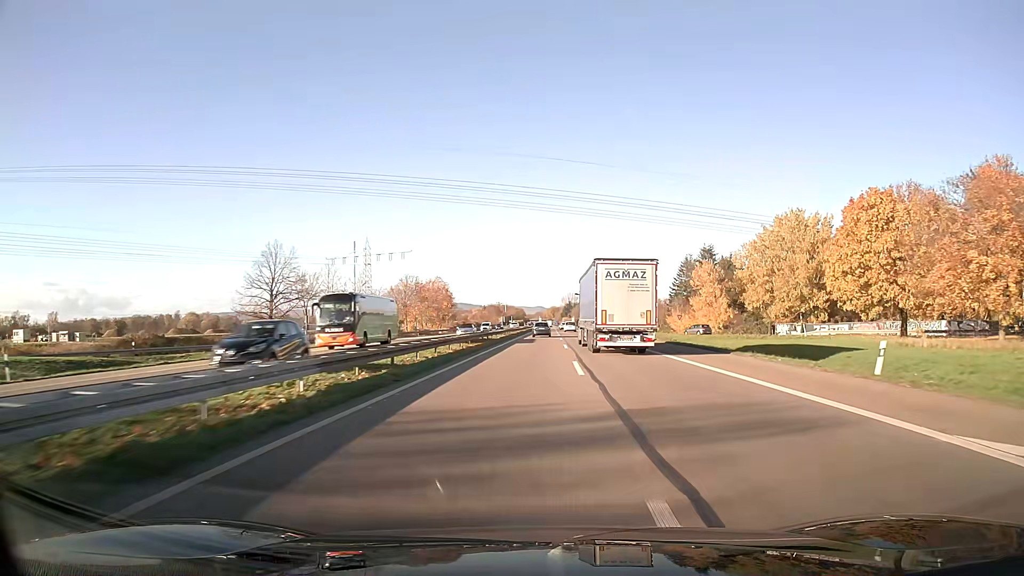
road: trunk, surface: asphalt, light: Day
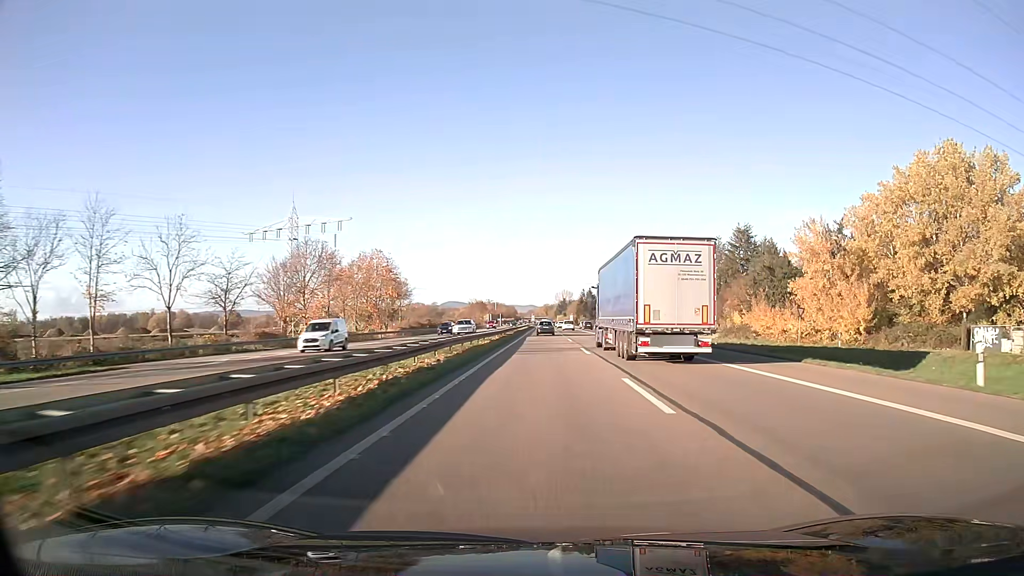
(+0.2, +44.0) m; +1°
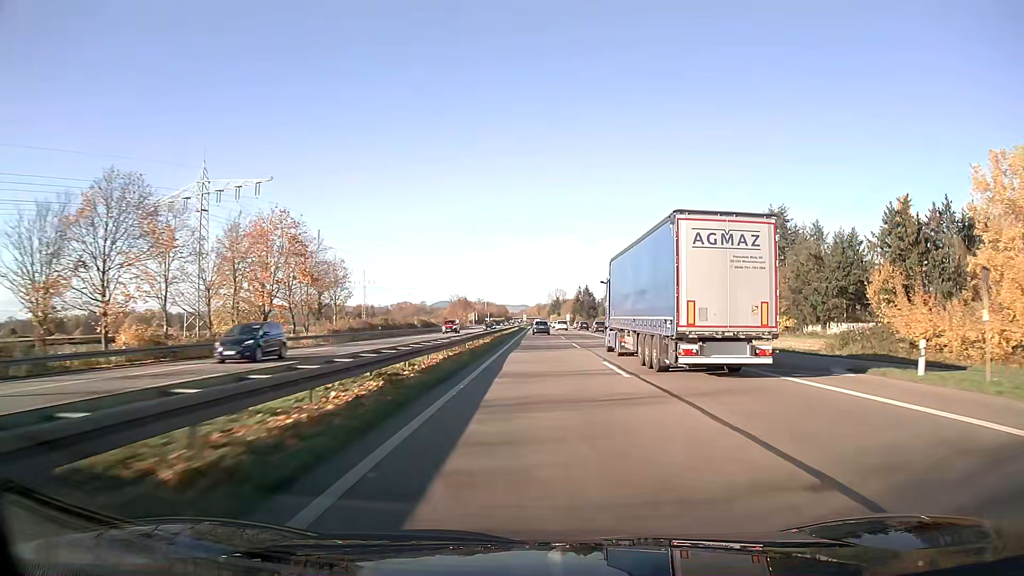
(+0.2, +29.8) m; +1°
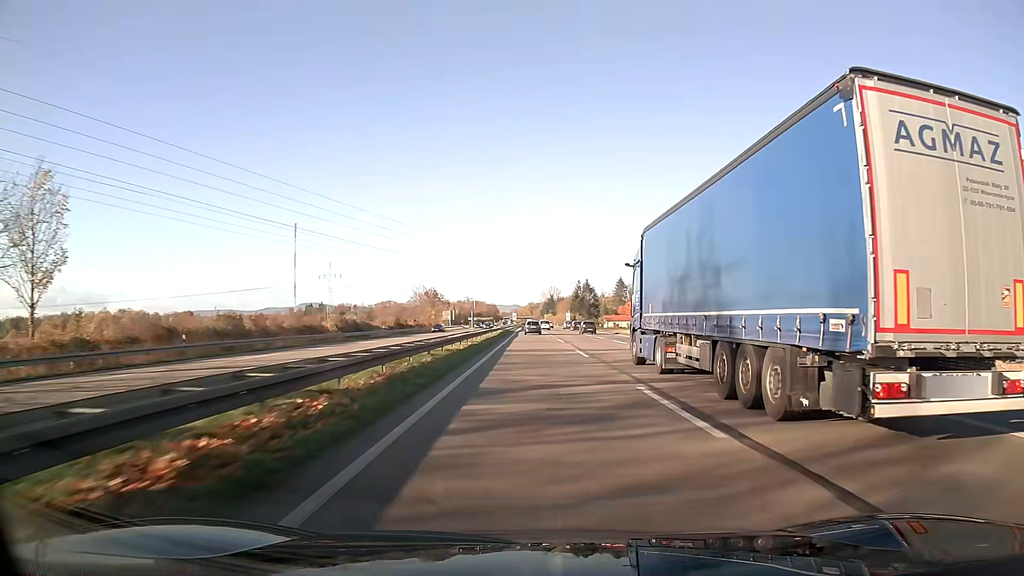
(+0.2, +45.2) m; 0°
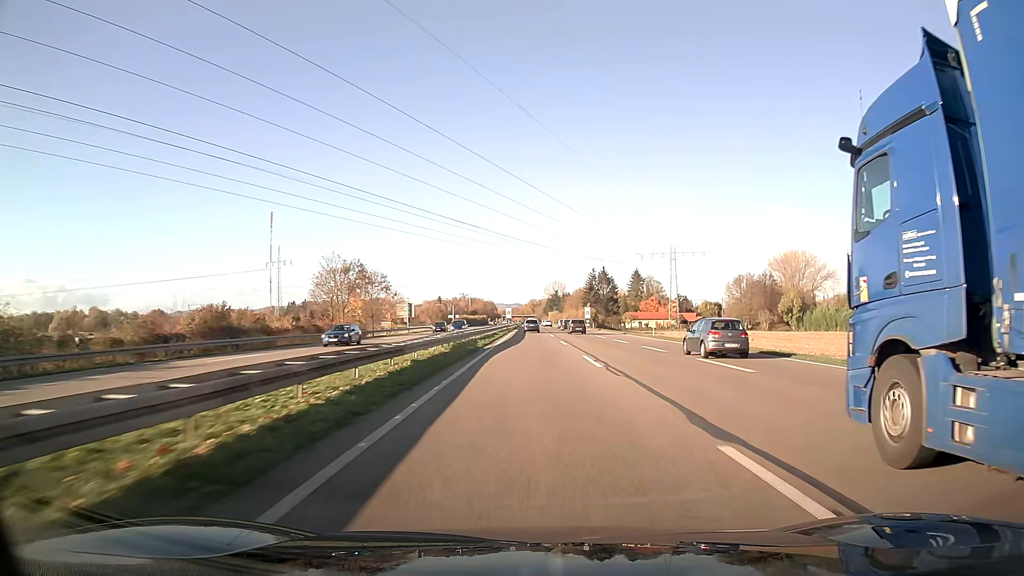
(0.0, +61.2) m; 0°
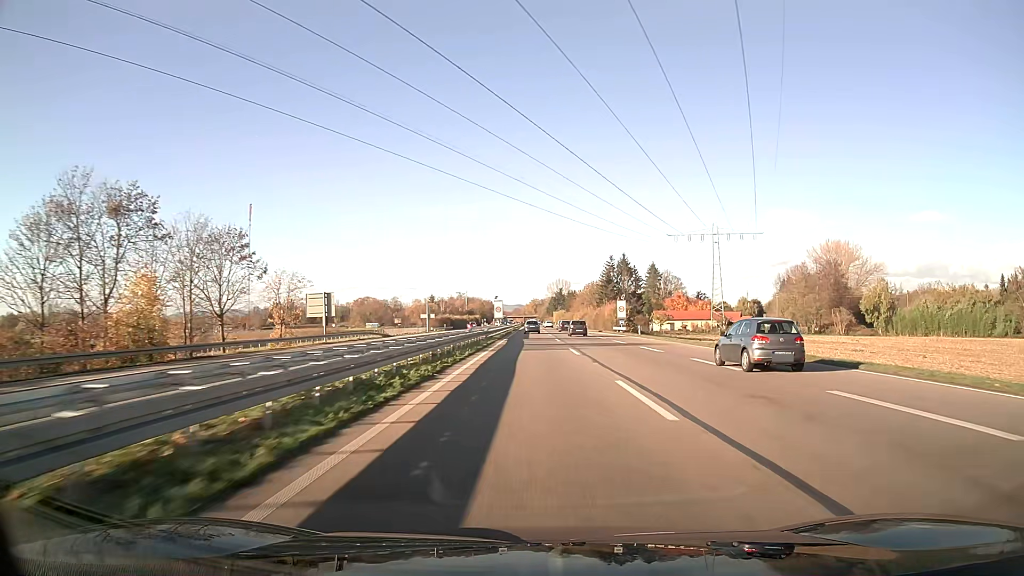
(-0.1, +46.6) m; 0°
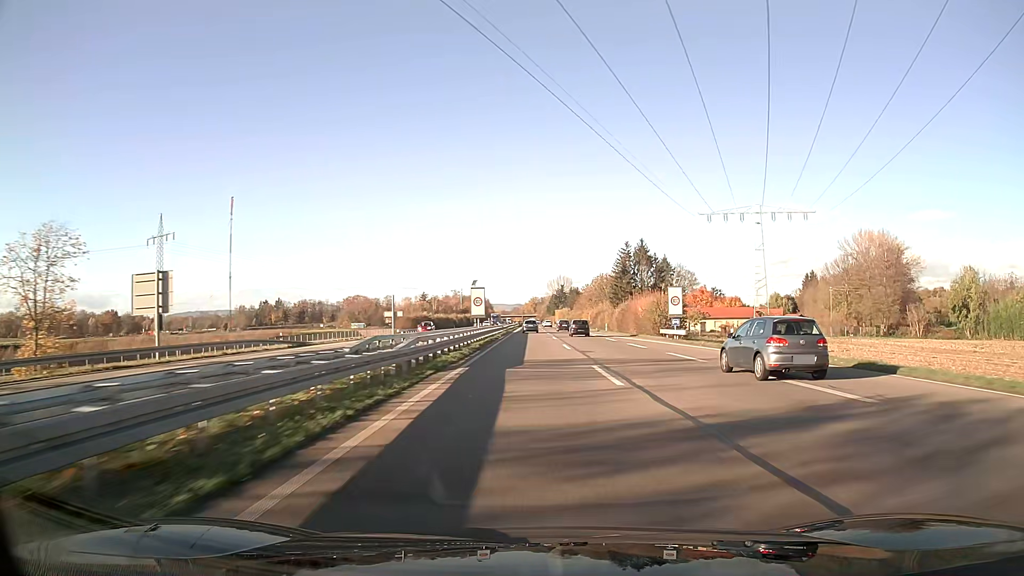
(0.0, +31.5) m; 0°
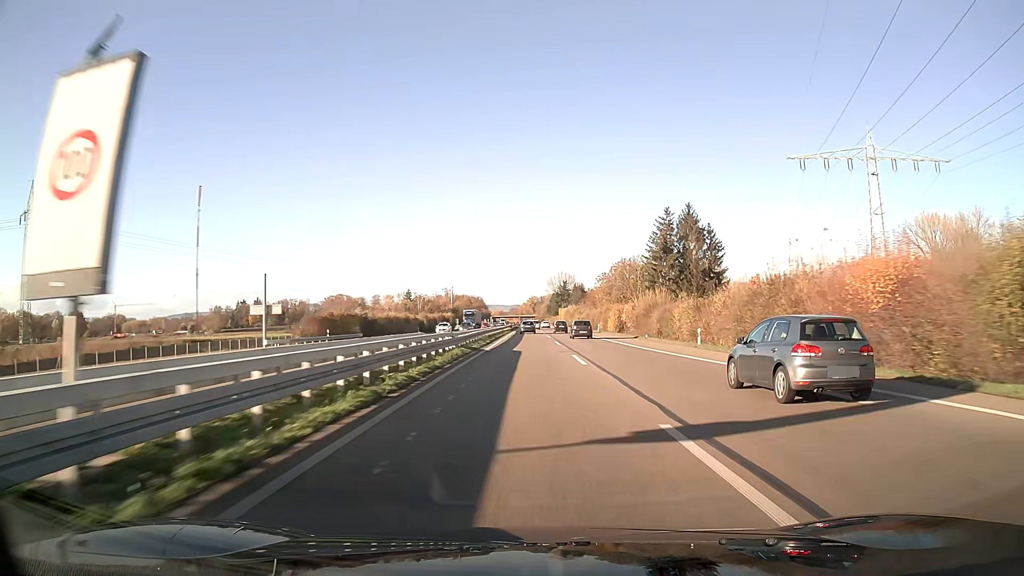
(+0.1, +47.7) m; 0°
